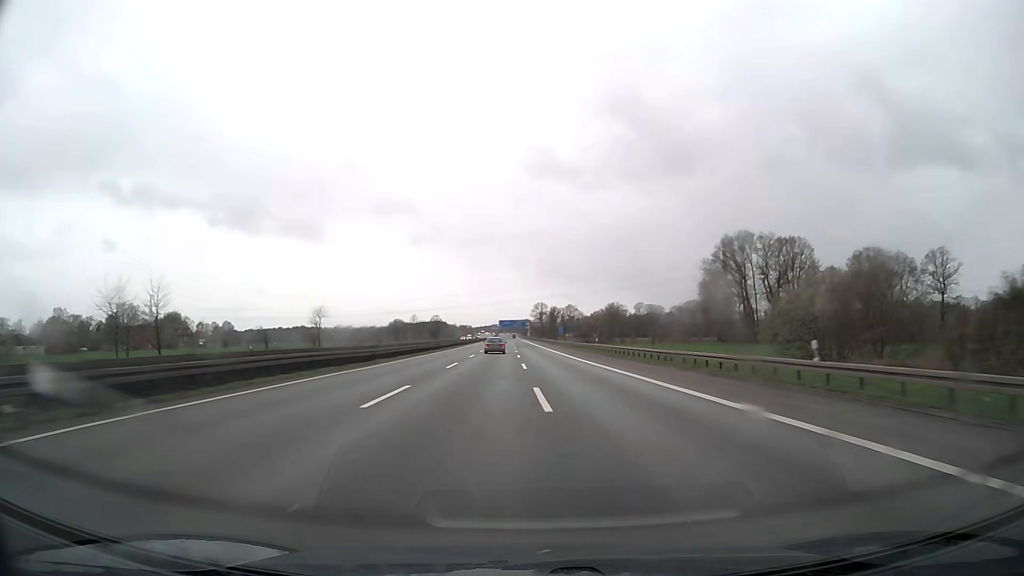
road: motorway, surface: asphalt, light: Day
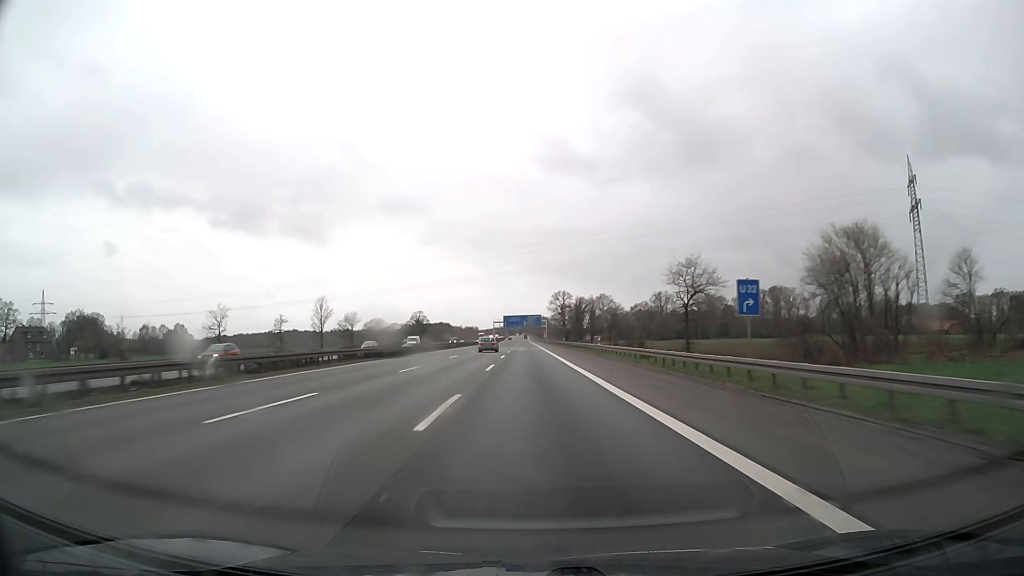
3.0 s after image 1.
(-0.6, +110.9) m; -1°
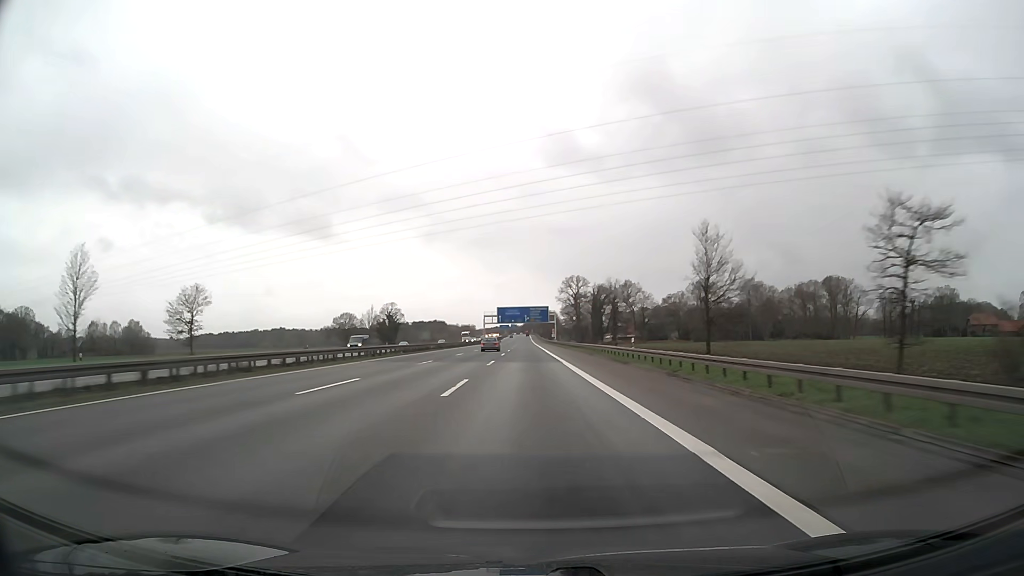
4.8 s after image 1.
(-0.3, +66.6) m; 0°
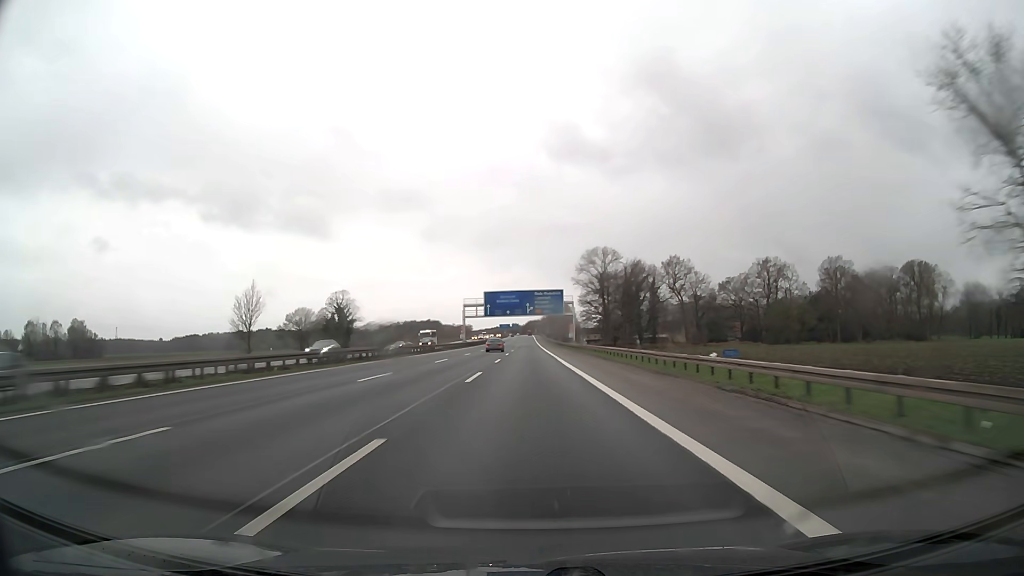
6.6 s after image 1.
(-0.1, +66.6) m; 0°
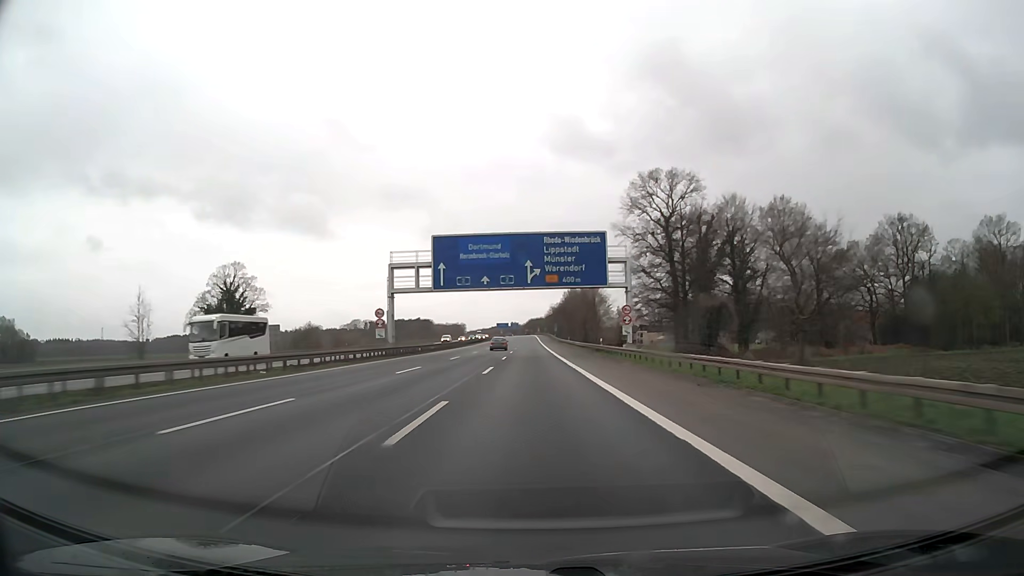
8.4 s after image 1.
(-0.1, +66.6) m; 0°
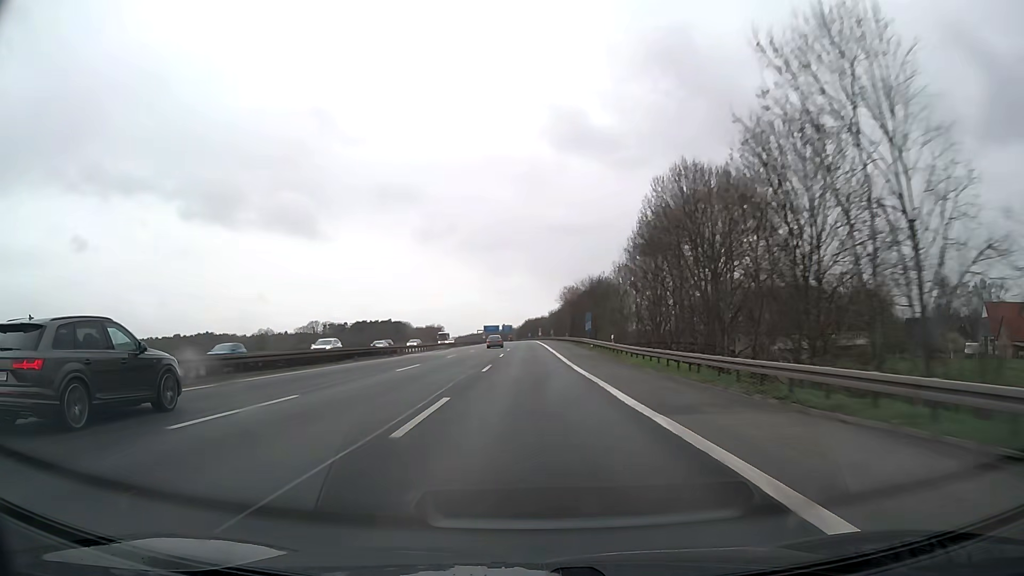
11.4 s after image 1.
(+0.2, +110.9) m; 0°
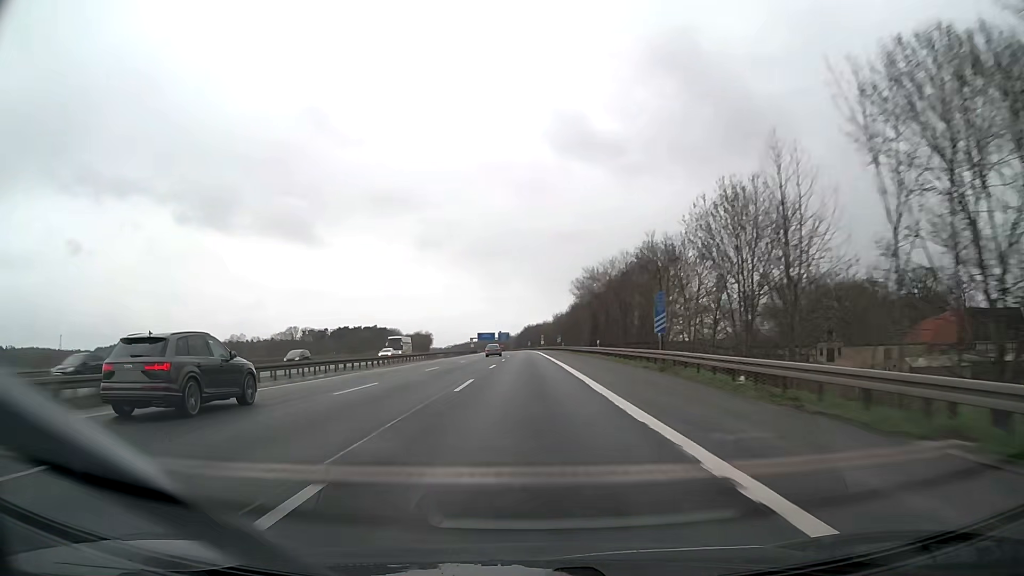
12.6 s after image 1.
(+0.1, +44.4) m; 0°
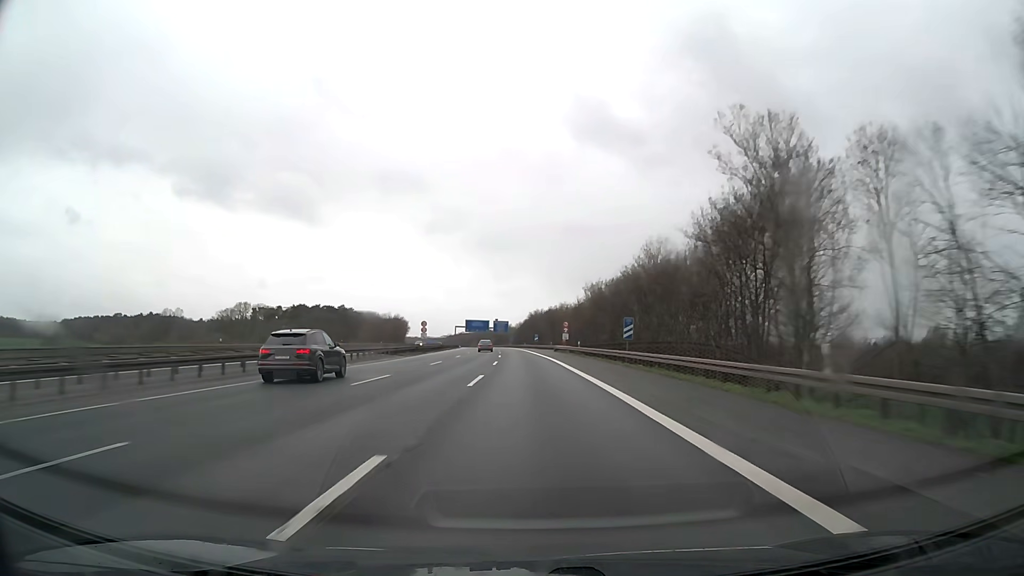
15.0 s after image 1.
(-0.6, +88.6) m; 0°
(0, +10) (0, +20) (0, +30) (0, +40) (0, +50) (0, +60) (-1, +70) (-1, +80) (-1, +90) (-2, +100) m
